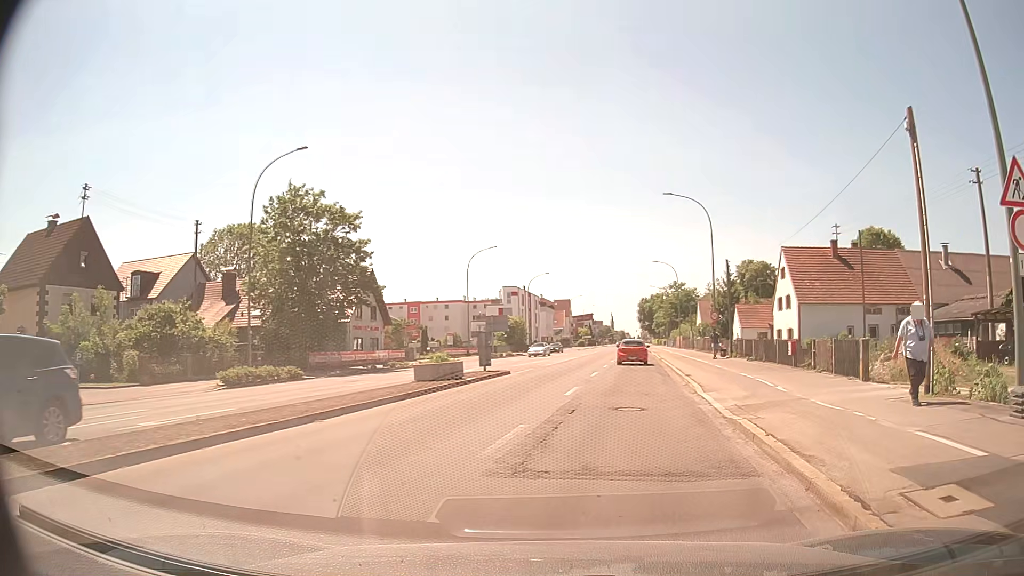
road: tertiary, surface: asphalt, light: Day
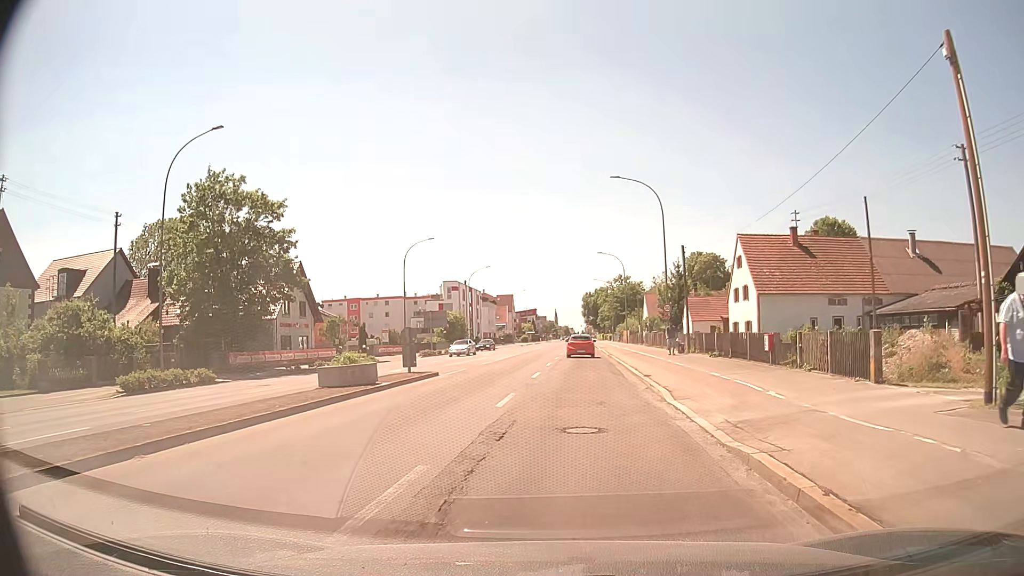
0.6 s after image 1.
(+0.2, +3.9) m; +5°
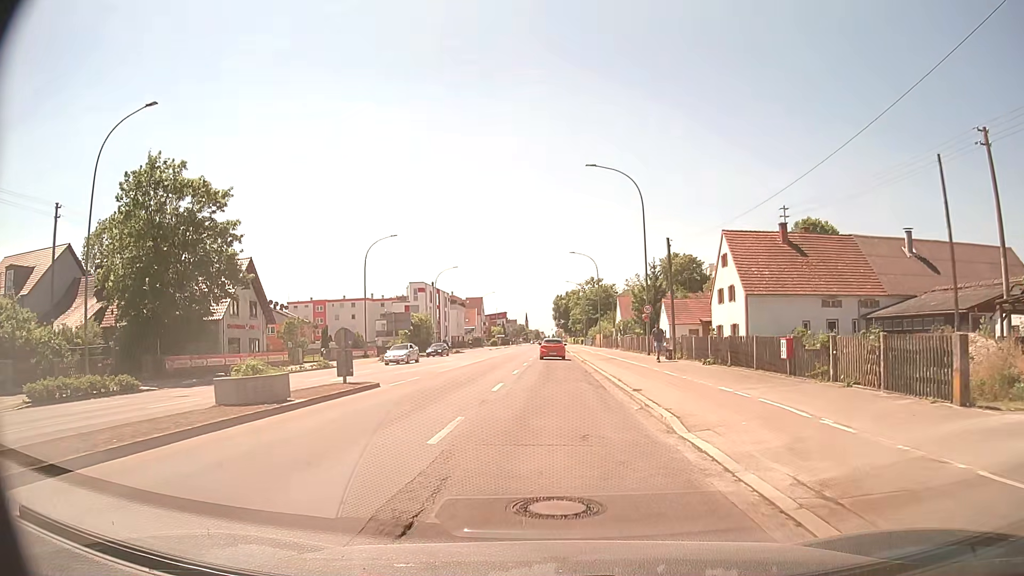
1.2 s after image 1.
(+0.1, +4.4) m; +3°
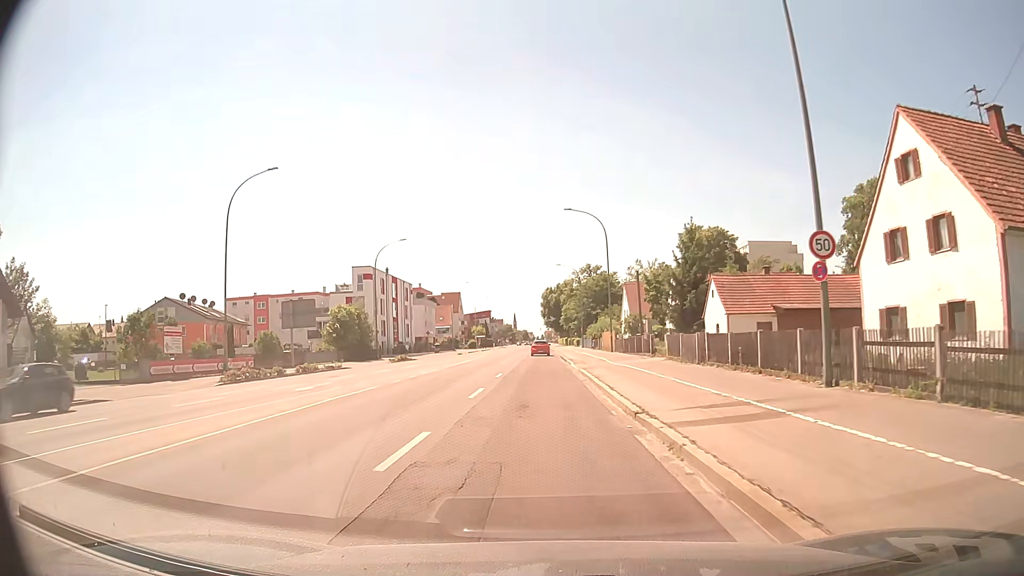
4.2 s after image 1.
(+0.4, +29.2) m; +1°
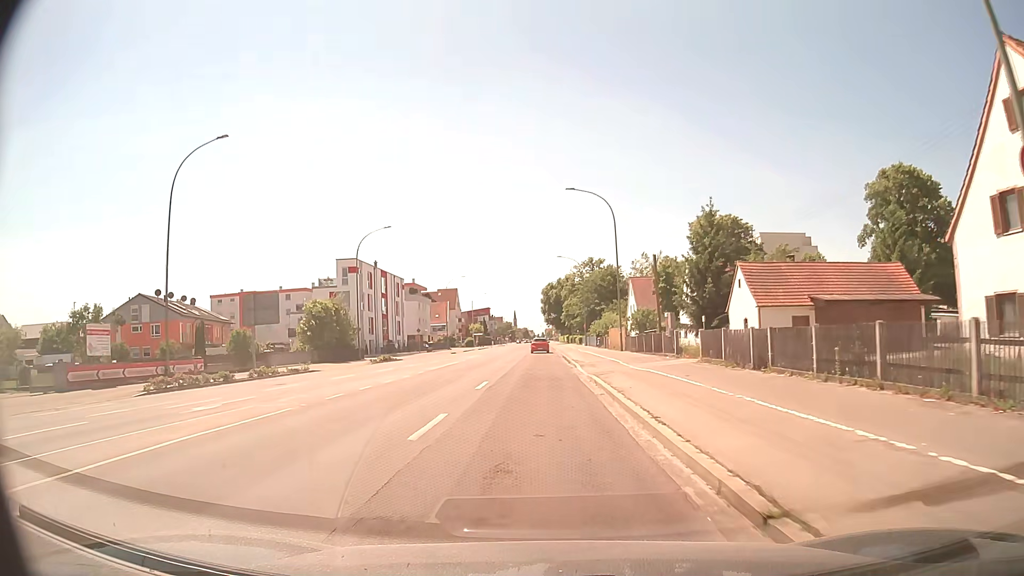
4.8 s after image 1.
(0.0, +7.1) m; 0°
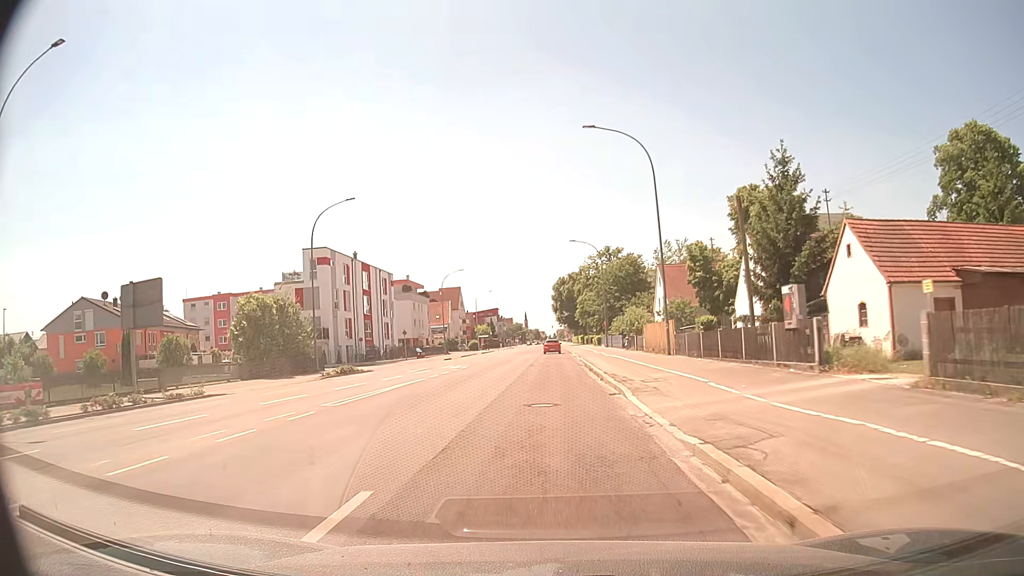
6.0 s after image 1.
(-0.1, +15.2) m; -1°
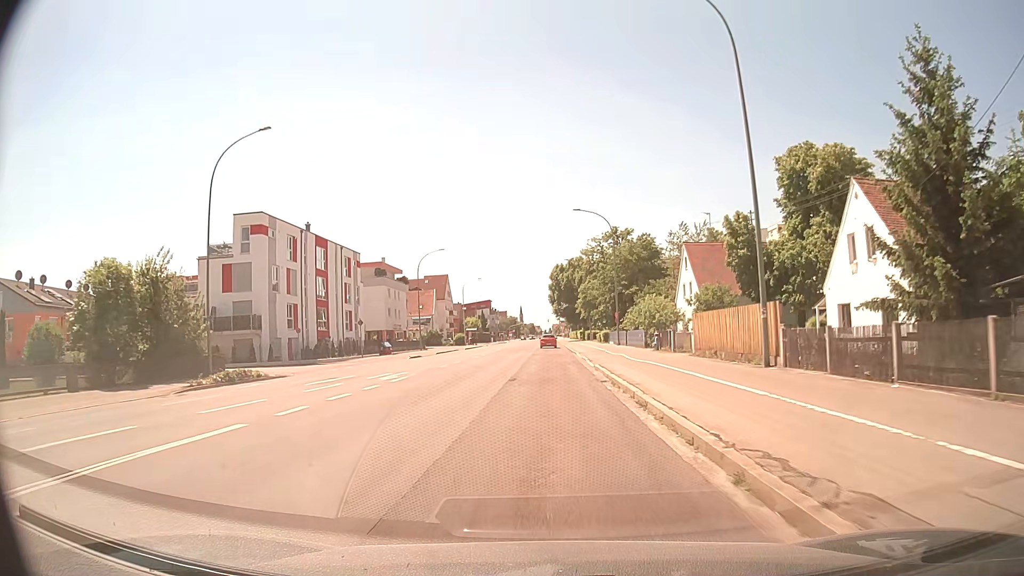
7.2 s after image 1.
(-0.1, +16.0) m; 0°
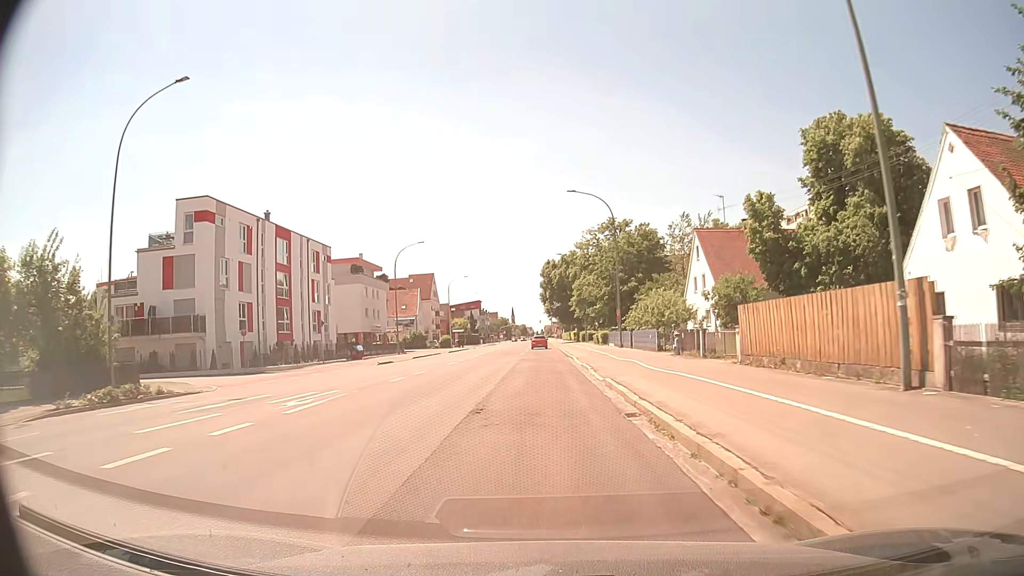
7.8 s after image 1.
(0.0, +8.2) m; 0°
(0, +10) (0, +20) (0, +30) (0, +40) (0, +50) (0, +60) (-1, +70) (-1, +80) (-1, +90) (-1, +100) m
